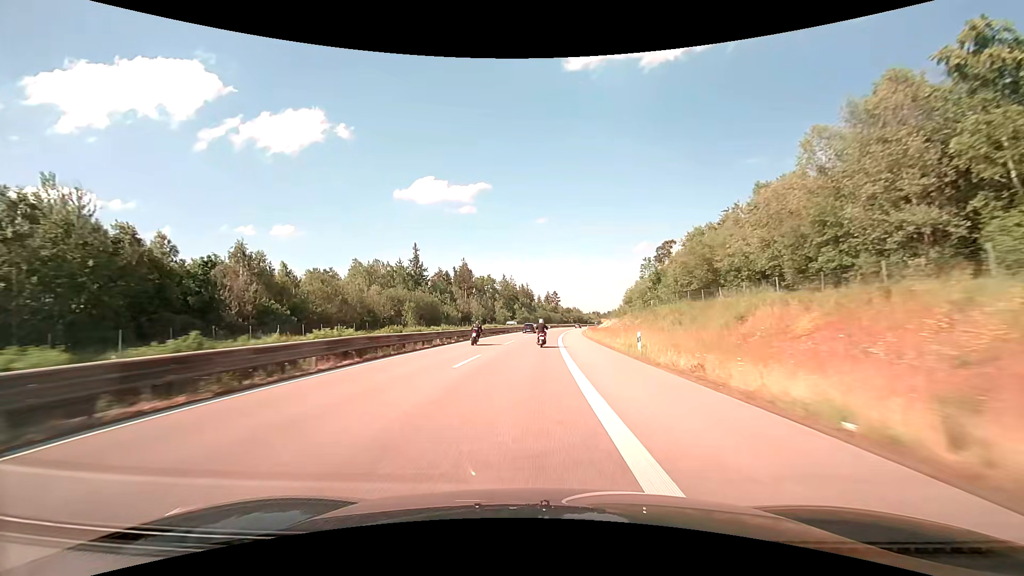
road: trunk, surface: asphalt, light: Day
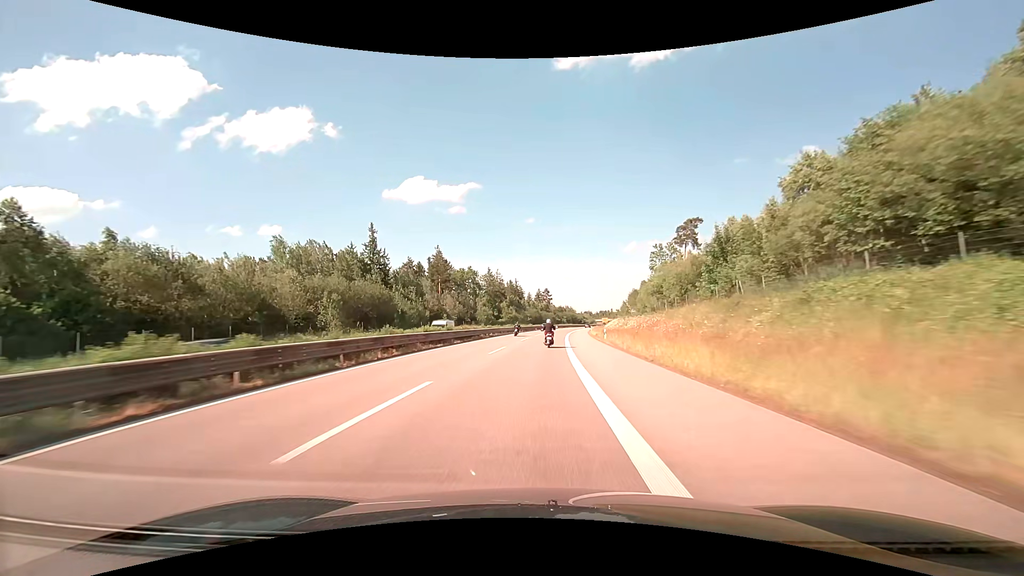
(+0.4, +28.1) m; +1°
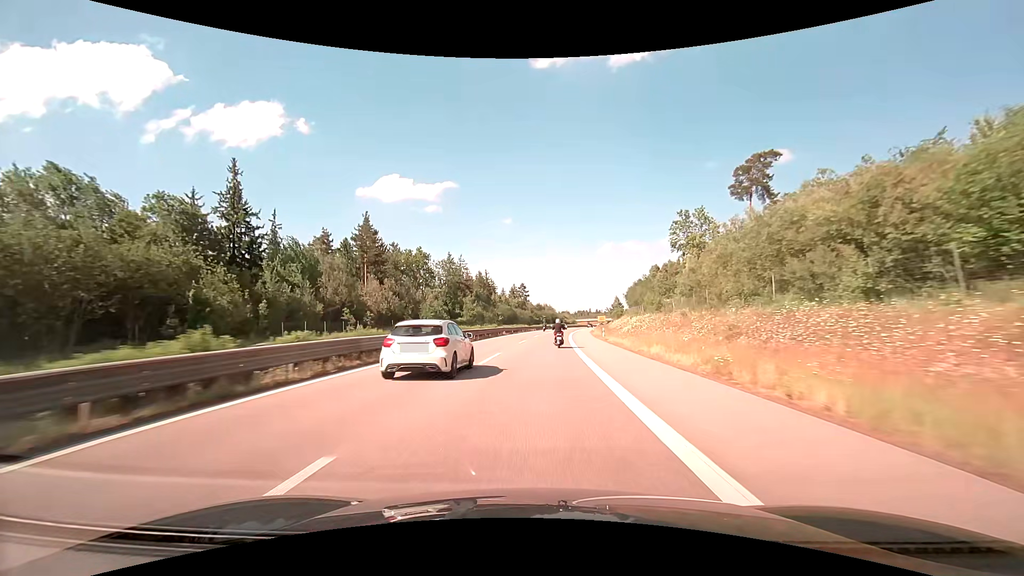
(+0.7, +42.1) m; +3°
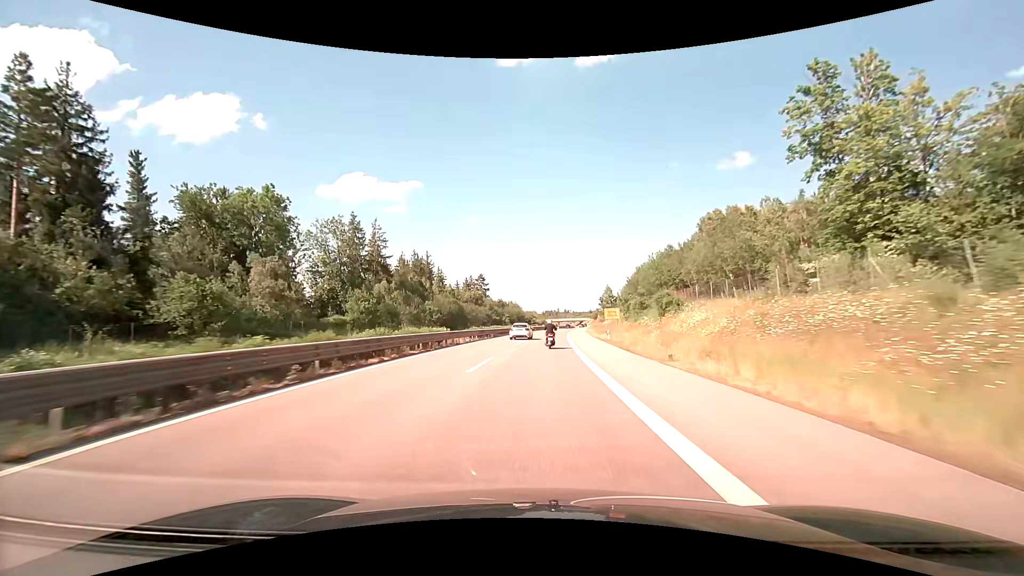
(+1.9, +56.1) m; +4°
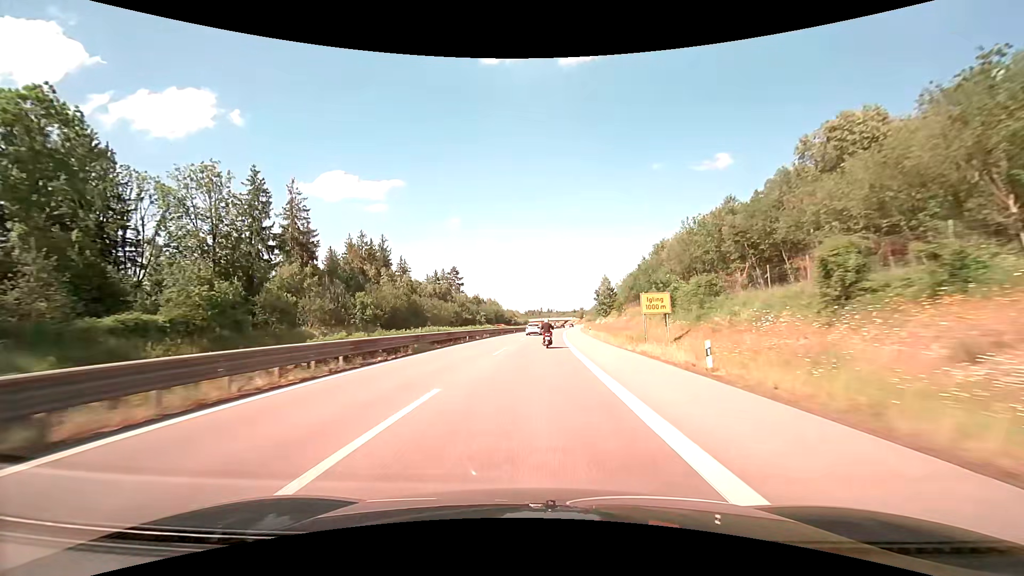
(+0.5, +28.1) m; +2°
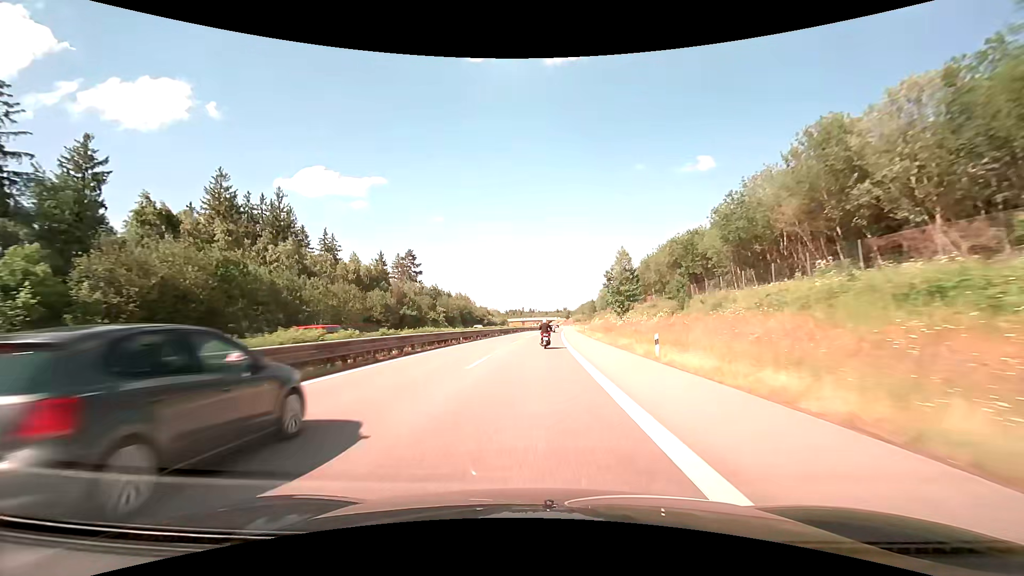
(+0.9, +42.1) m; +2°
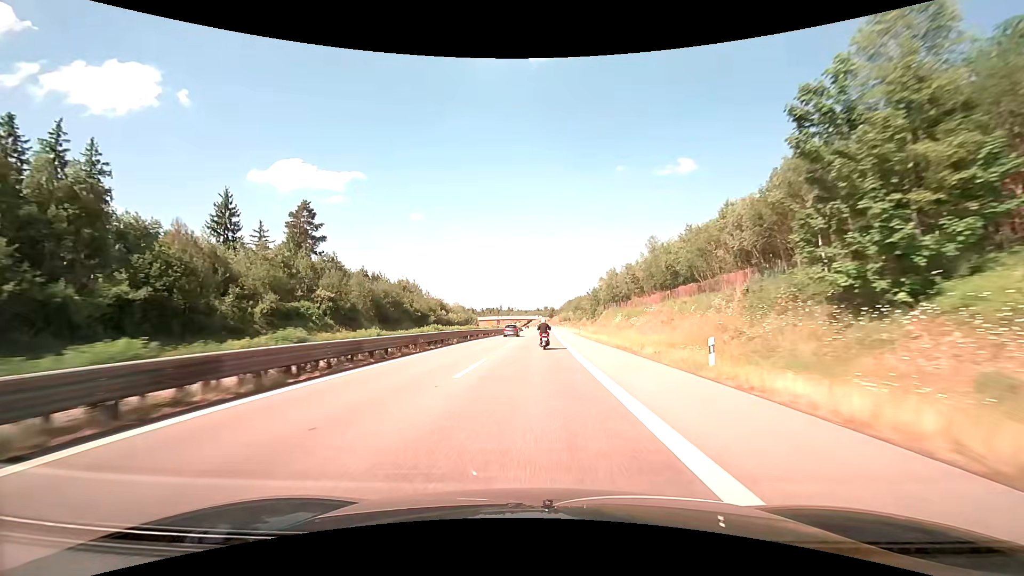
(+1.1, +56.1) m; +2°
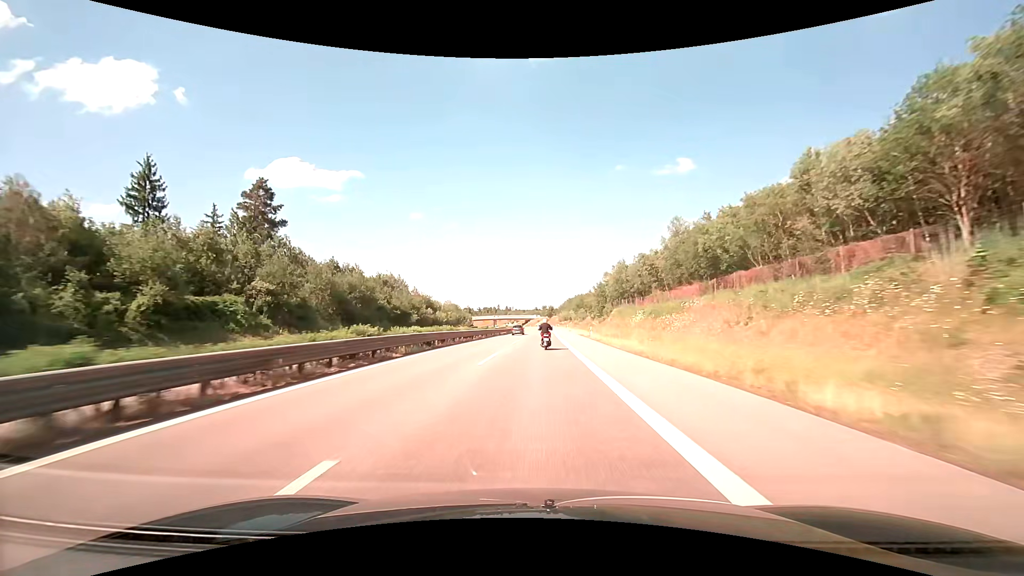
(0.0, +14.0) m; 0°
(0, +10) (0, +20) (0, +30) (0, +40) (0, +50) (0, +60) (+1, +70) (+1, +80) (+1, +90) (+1, +100) m
